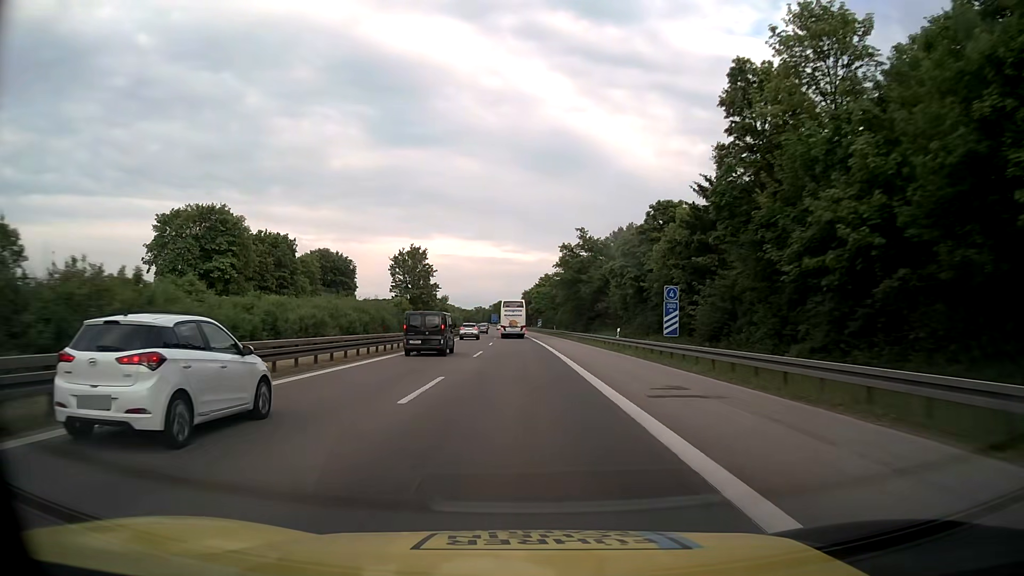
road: motorway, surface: asphalt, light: Day
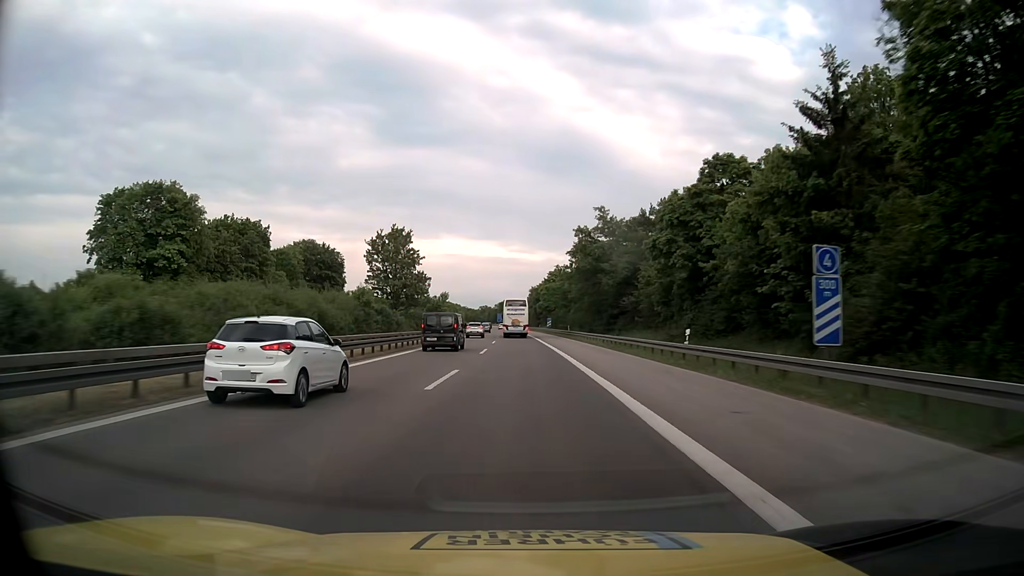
(-0.1, +15.7) m; -1°
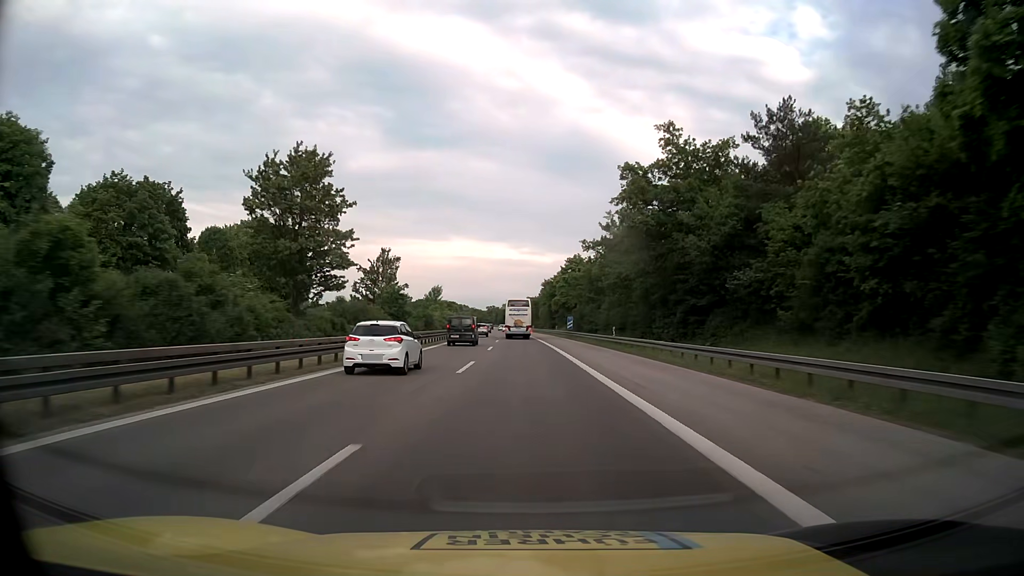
(-0.3, +31.2) m; -1°
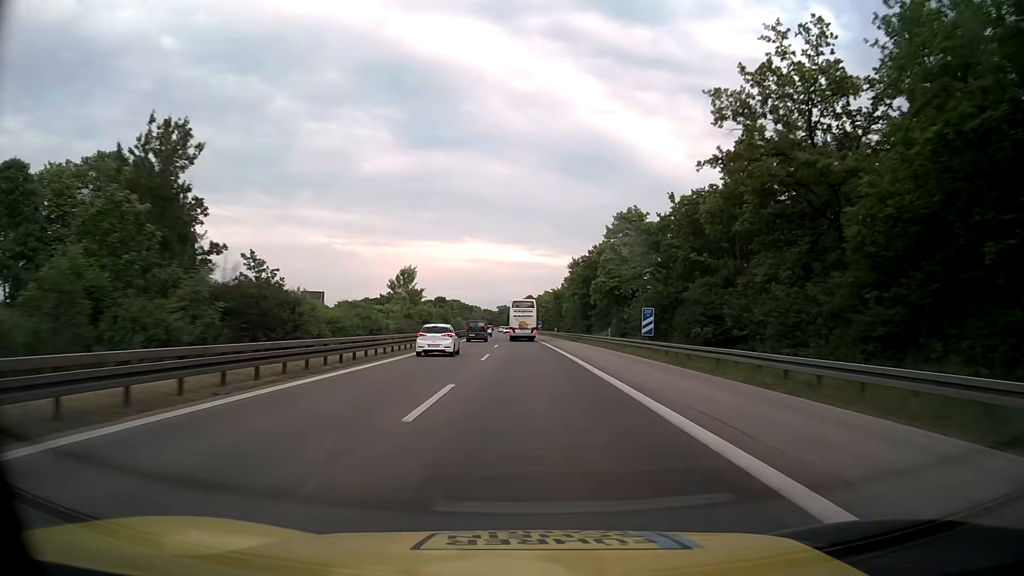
(-0.5, +46.3) m; -1°
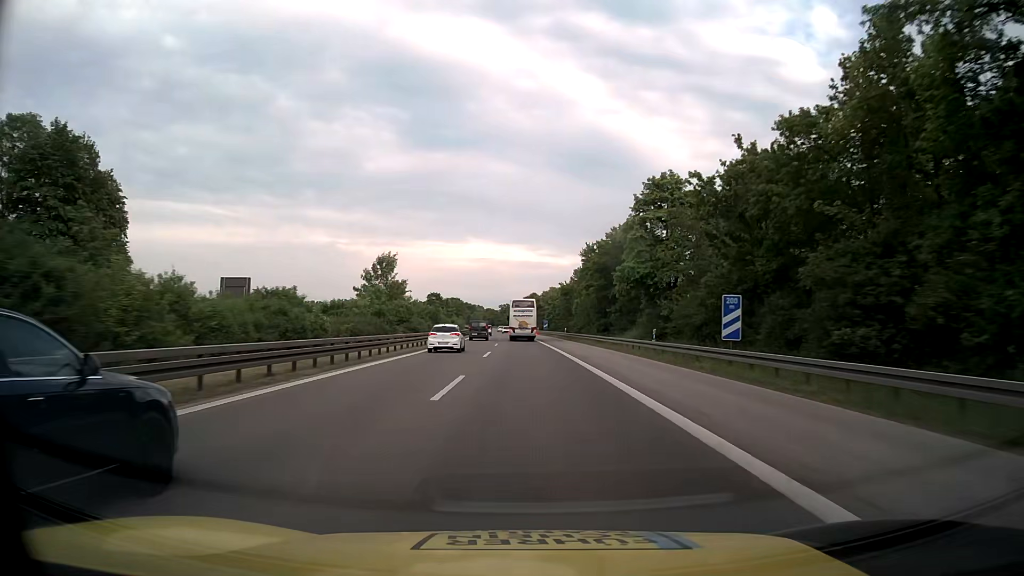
(-0.1, +15.3) m; -1°
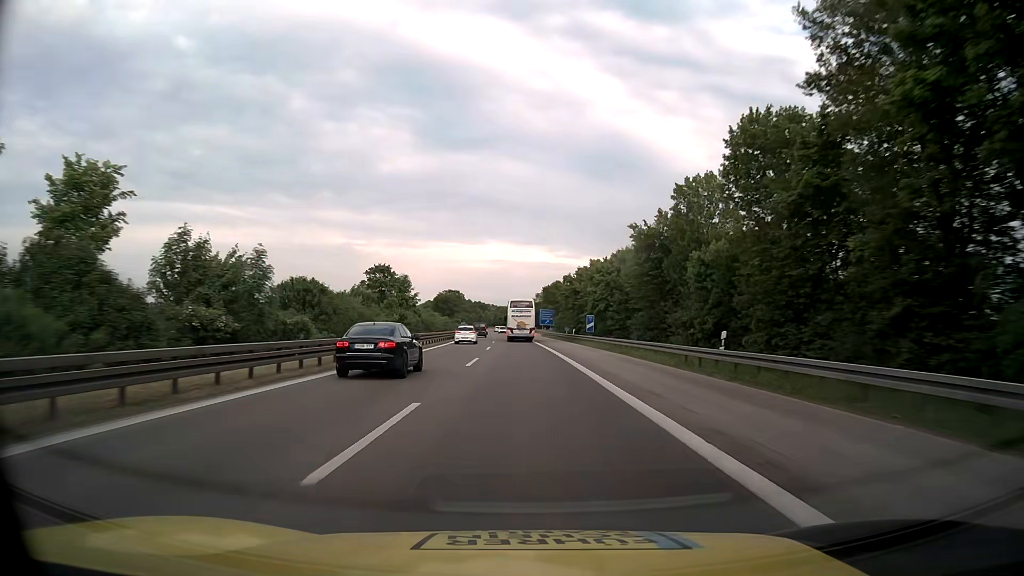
(-0.6, +61.3) m; -1°
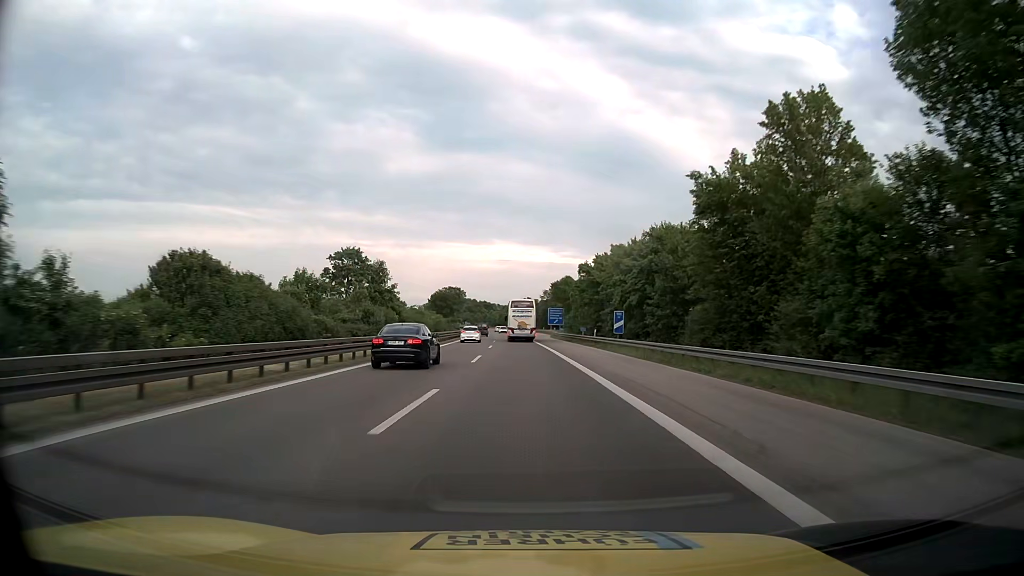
(-0.1, +15.5) m; 0°
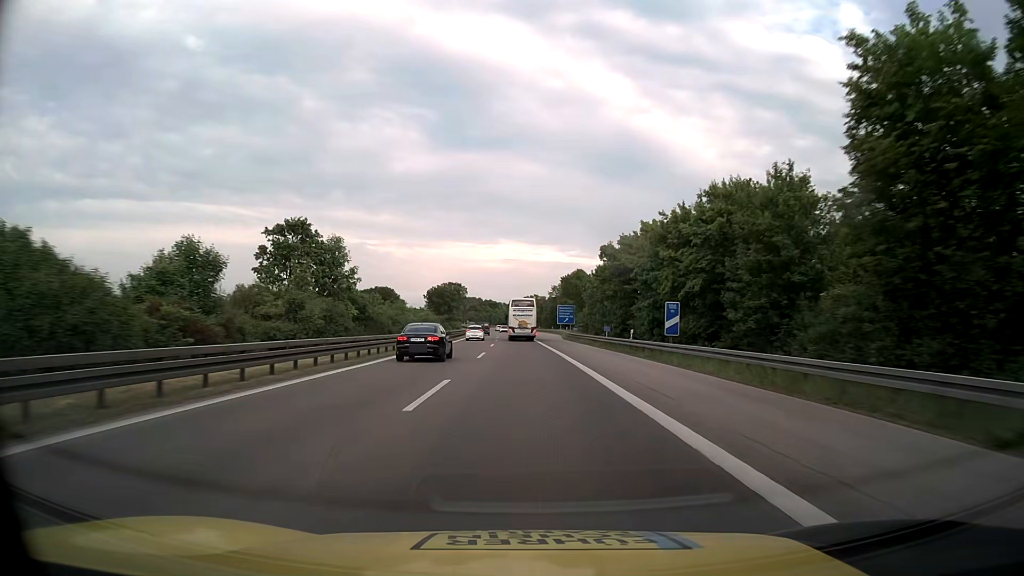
(-0.1, +15.5) m; -1°
(0, +10) (0, +20) (0, +30) (0, +40) (-1, +50) (-1, +60) (-1, +70) (-2, +80) (-2, +90) (-3, +100) m
